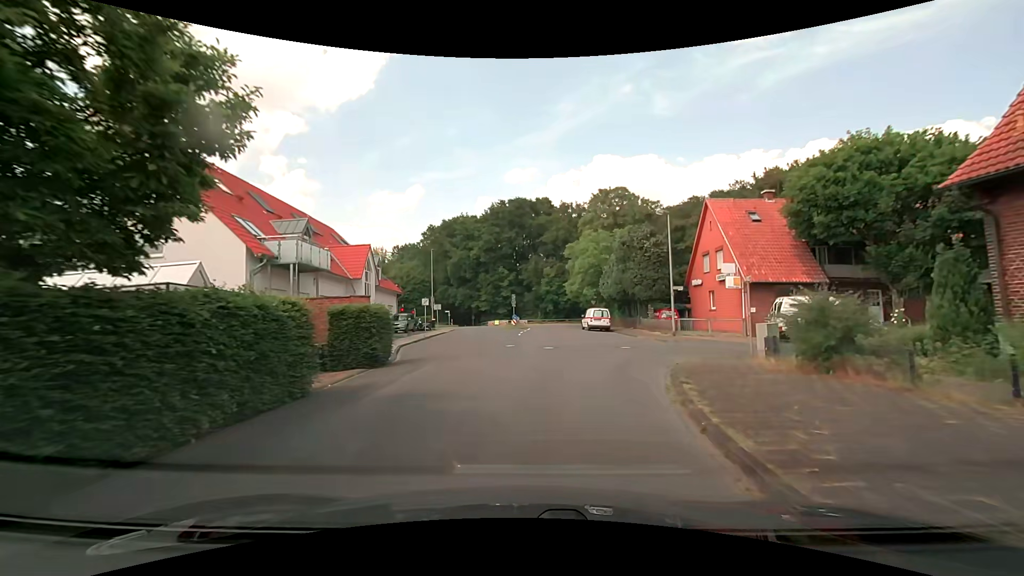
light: Day
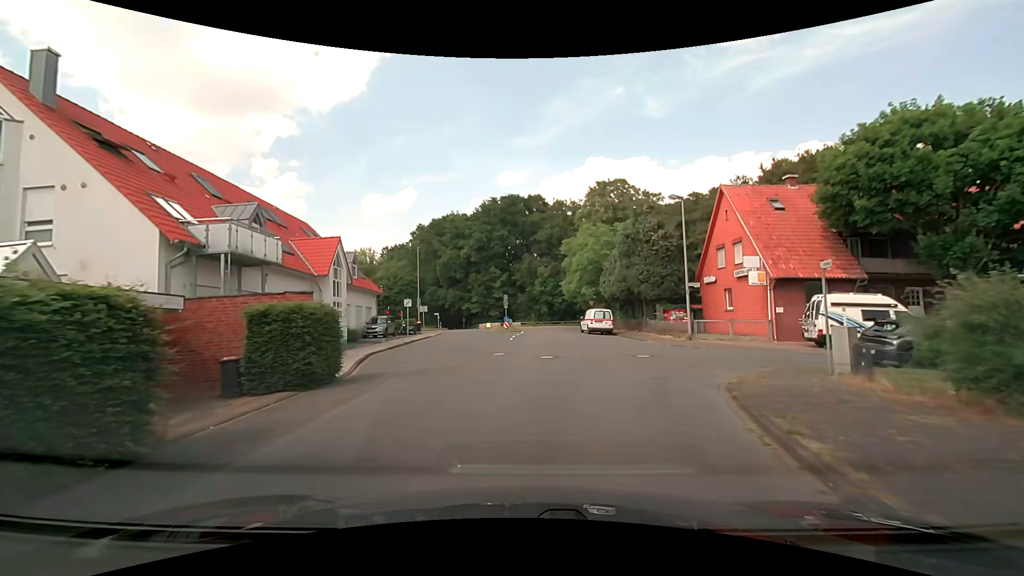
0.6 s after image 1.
(0.0, +4.2) m; 0°
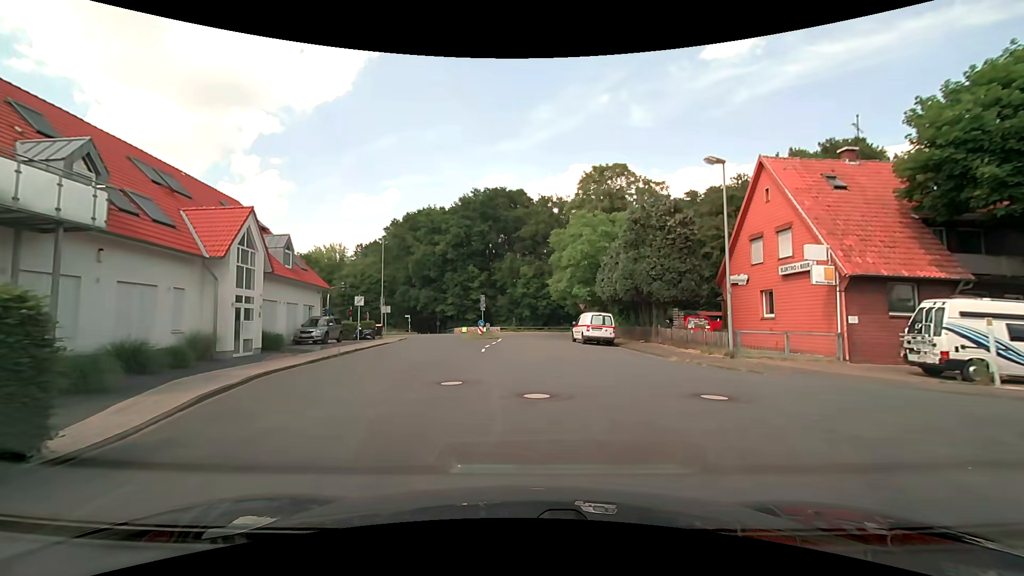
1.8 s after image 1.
(+0.1, +7.7) m; +2°
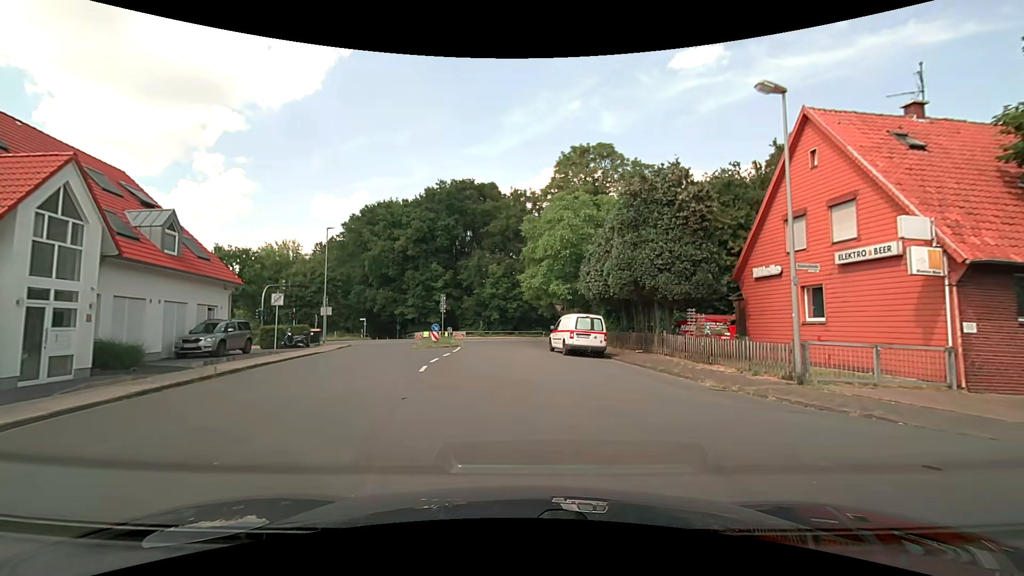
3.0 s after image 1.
(+0.2, +6.9) m; +3°
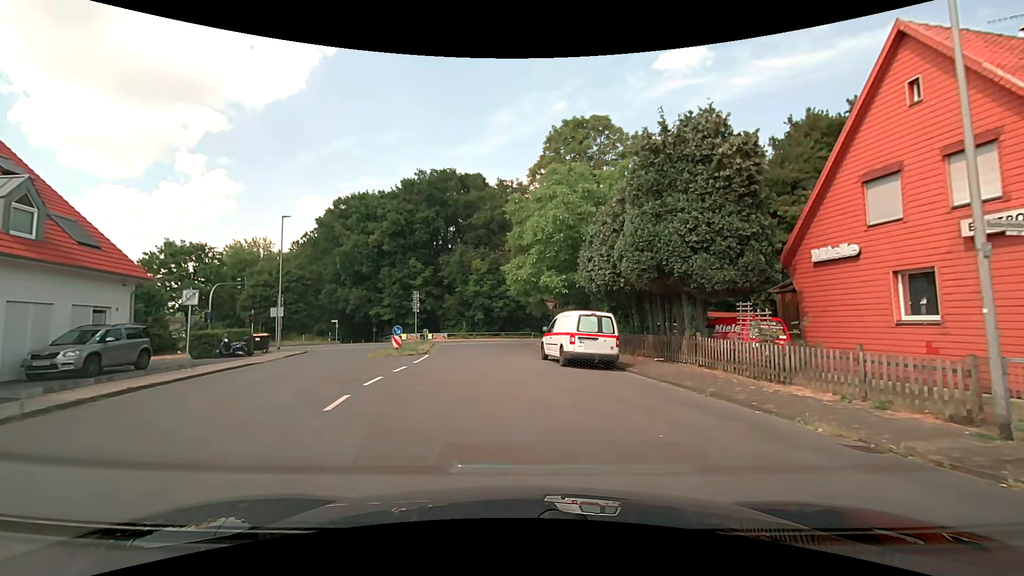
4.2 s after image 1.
(+0.2, +5.6) m; +2°
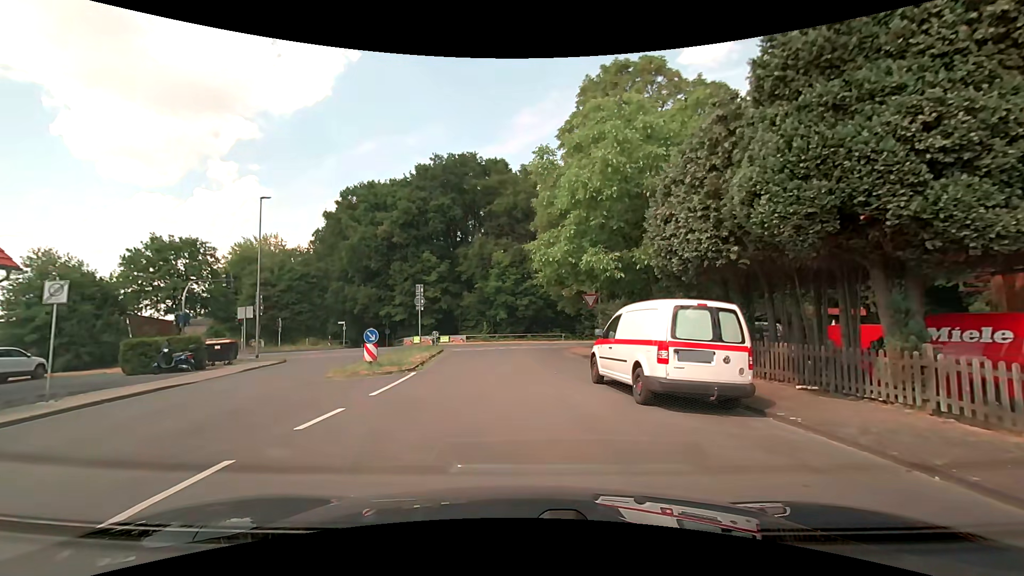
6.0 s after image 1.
(-0.2, +7.5) m; -3°
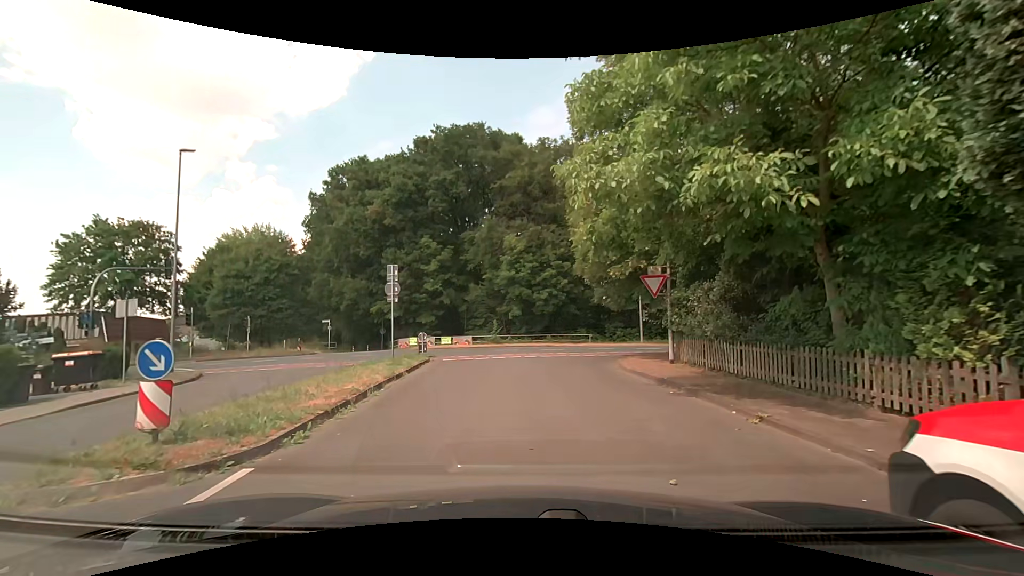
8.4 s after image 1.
(-0.2, +9.4) m; -3°
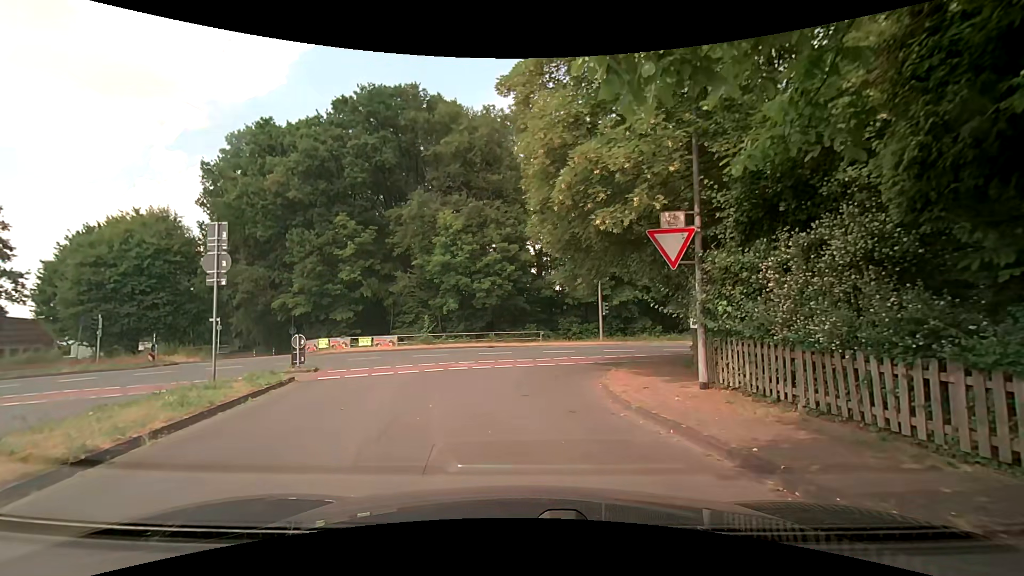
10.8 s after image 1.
(+0.6, +7.6) m; +6°
